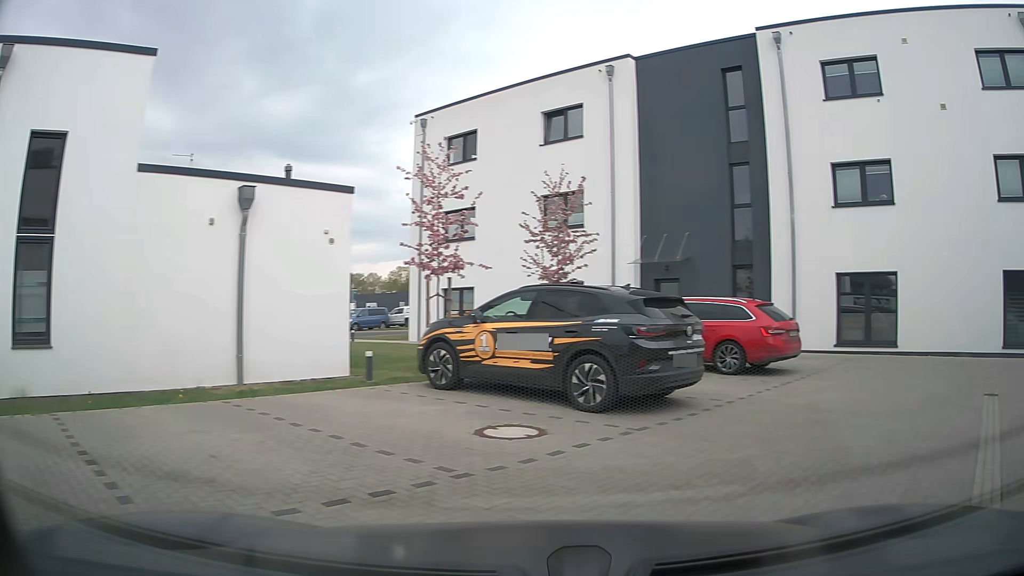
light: Day
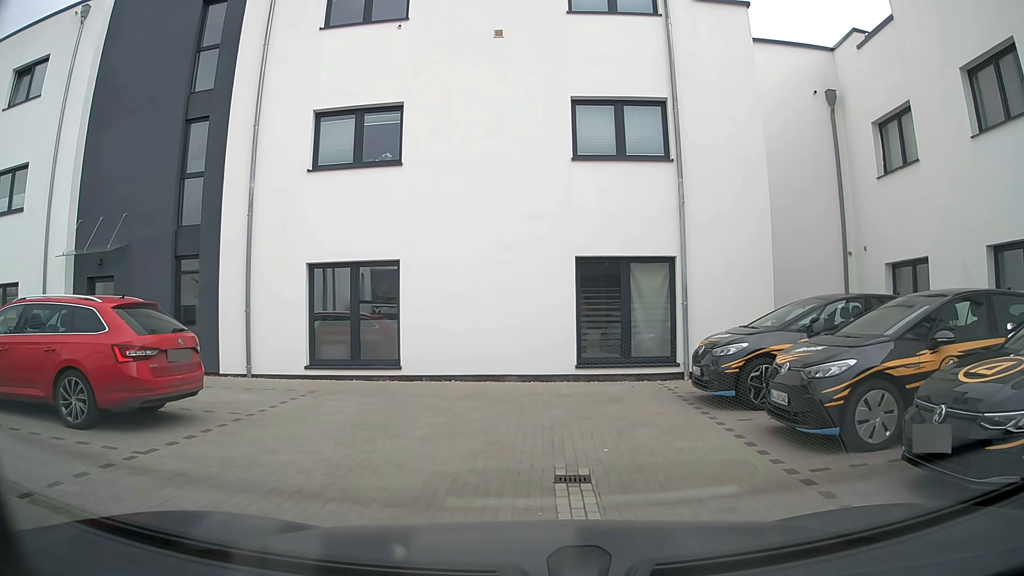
(+2.6, +5.6) m; +36°
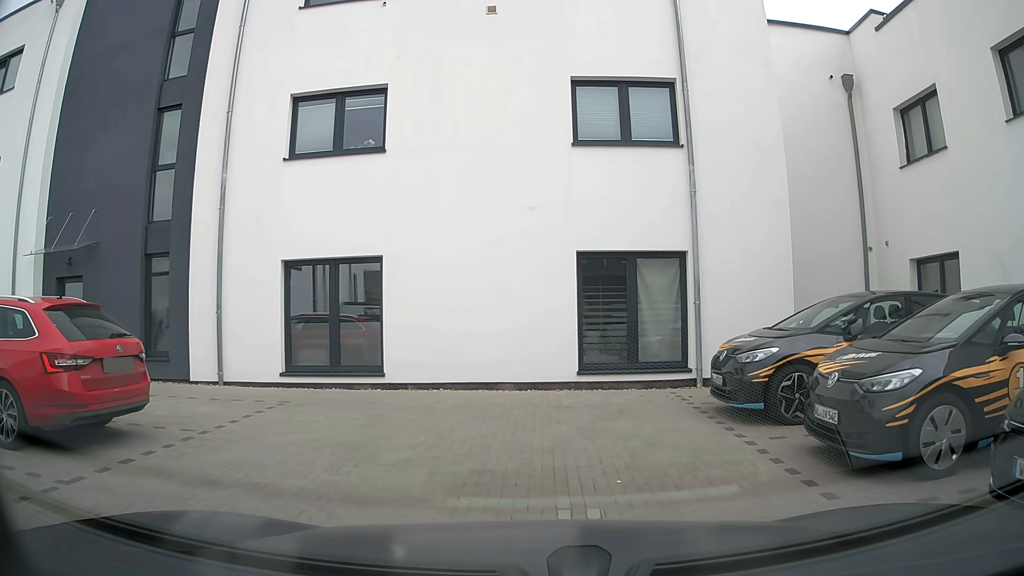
(0.0, +1.2) m; 0°
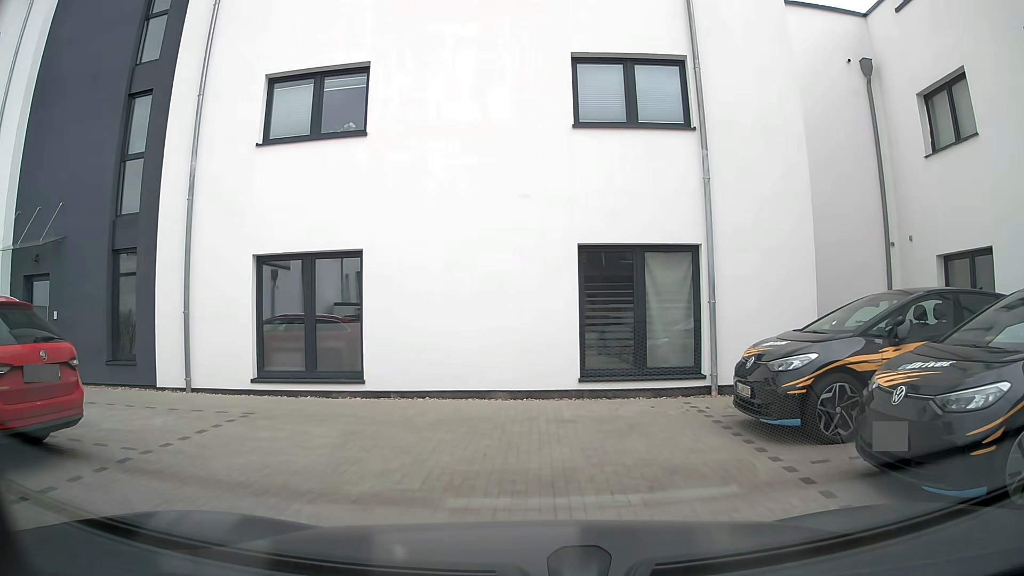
(0.0, +1.2) m; +1°
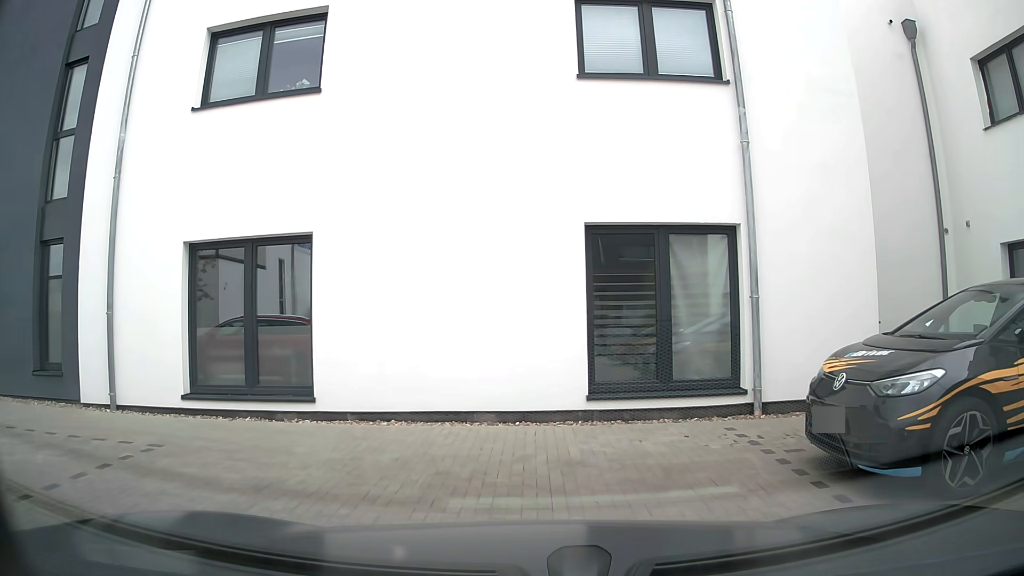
(0.0, +2.3) m; +1°
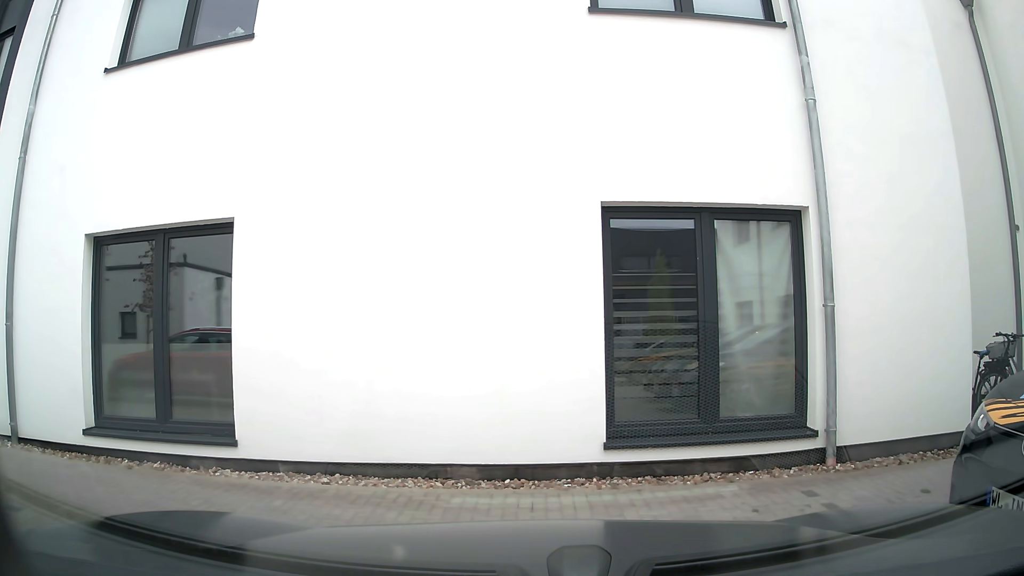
(0.0, +2.2) m; -1°
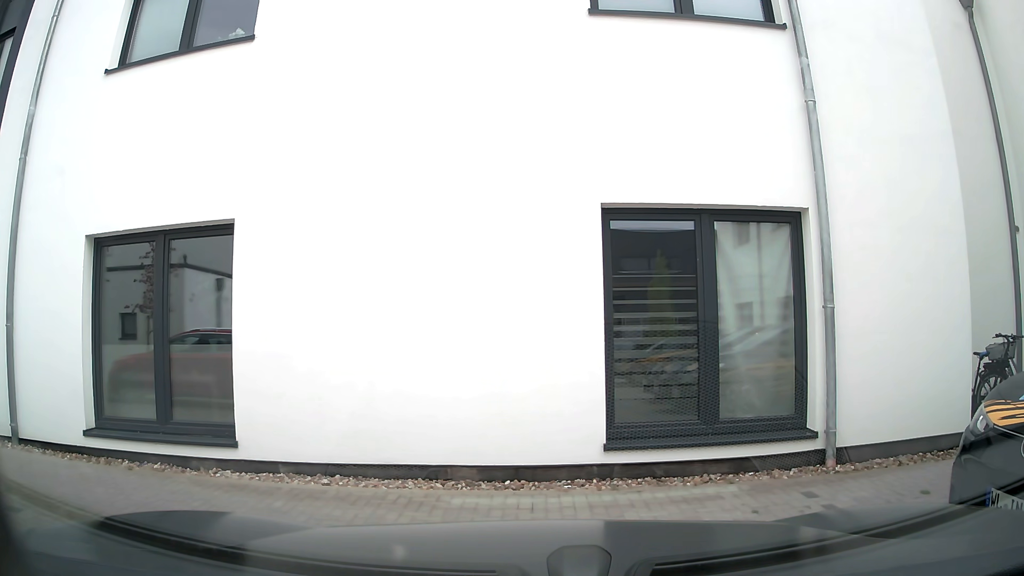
(0.0, 0.0) m; 0°
